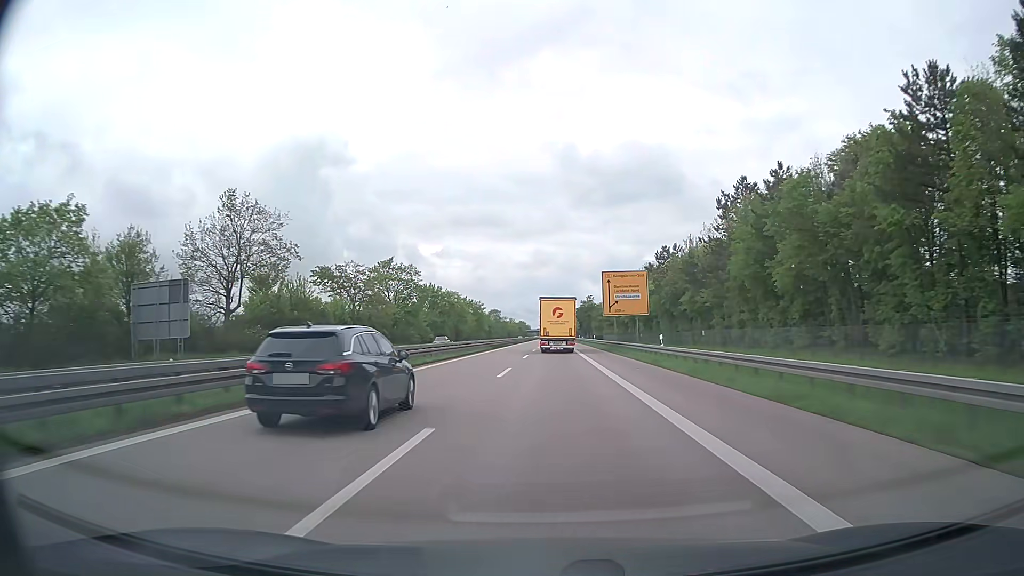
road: trunk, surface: asphalt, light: Day
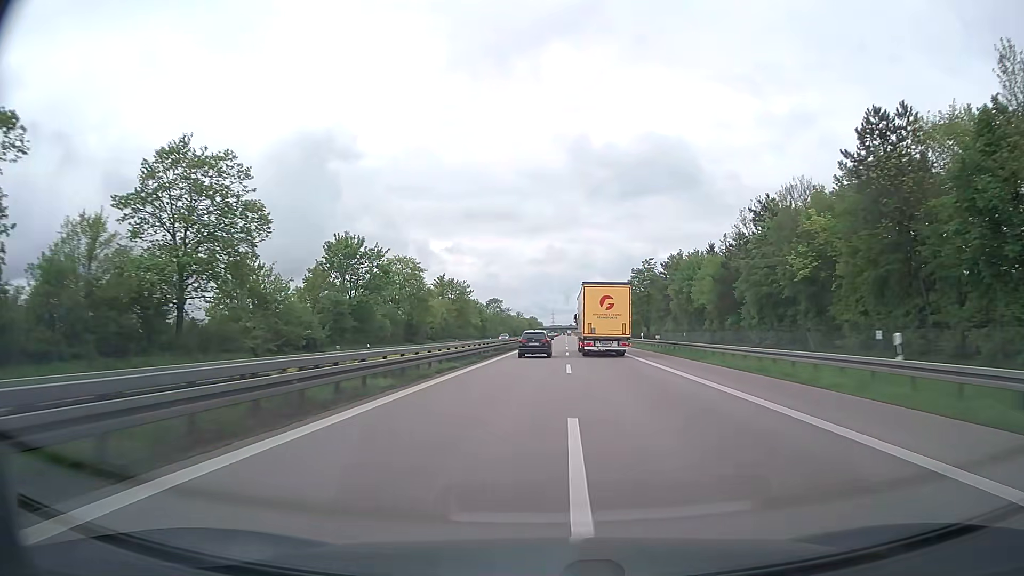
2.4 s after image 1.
(-0.9, +71.2) m; -1°
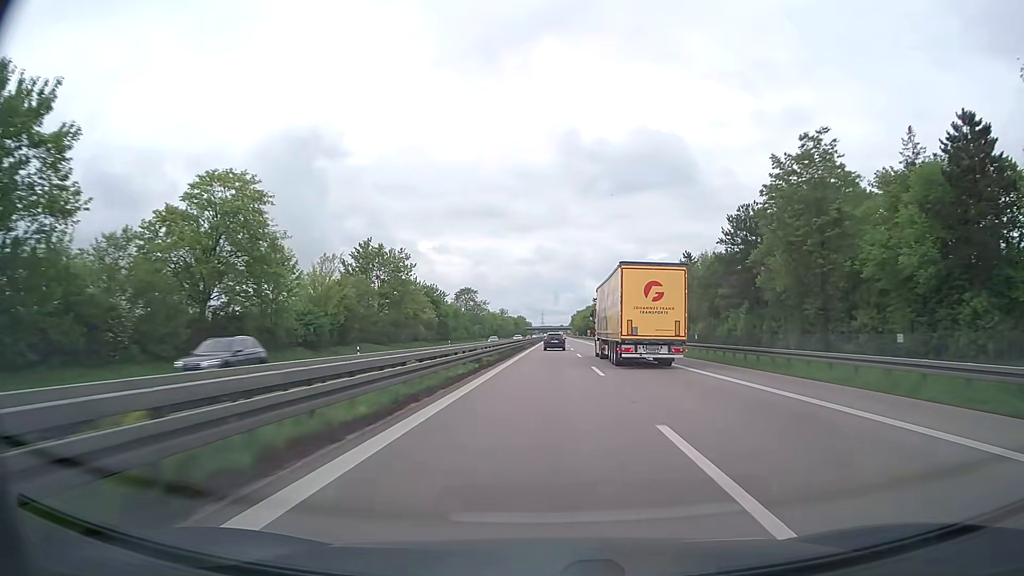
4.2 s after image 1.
(+0.2, +55.0) m; +1°
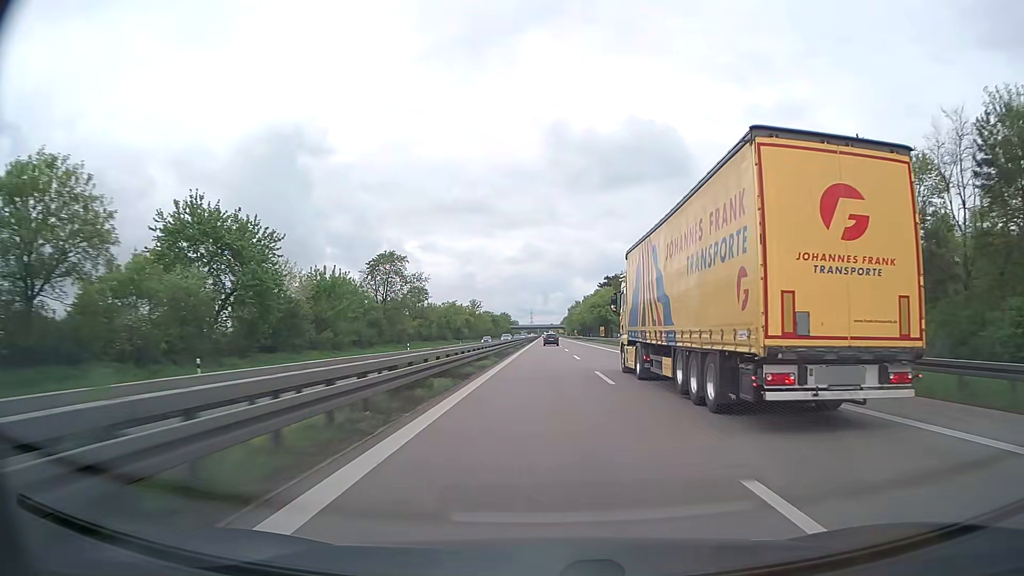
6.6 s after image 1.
(+1.0, +76.0) m; +1°
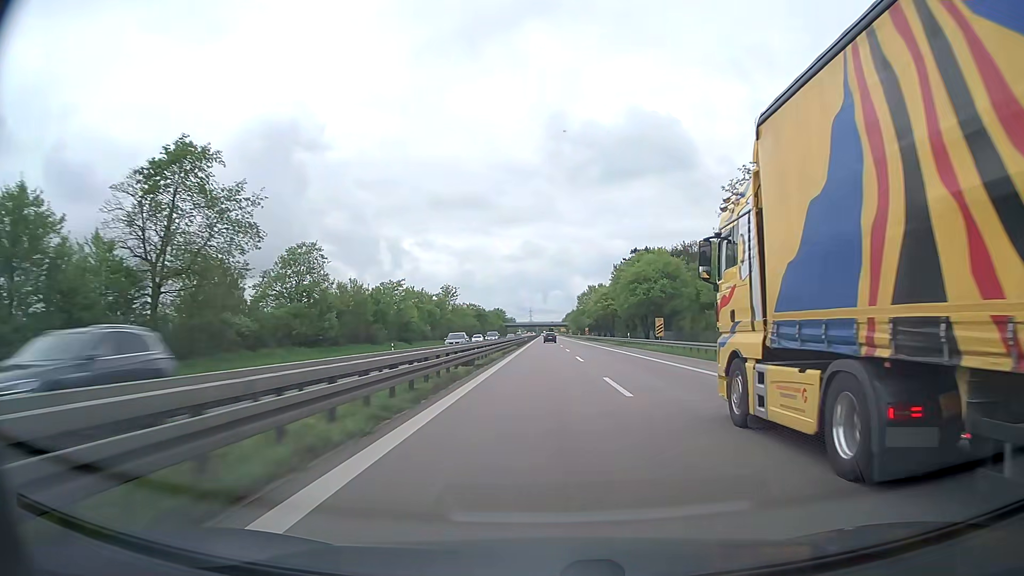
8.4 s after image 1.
(0.0, +58.0) m; 0°
(0, +10) (0, +20) (0, +30) (0, +40) (0, +50) (0, +60) (0, +70) (0, +80) (0, +90) (0, +100) m
